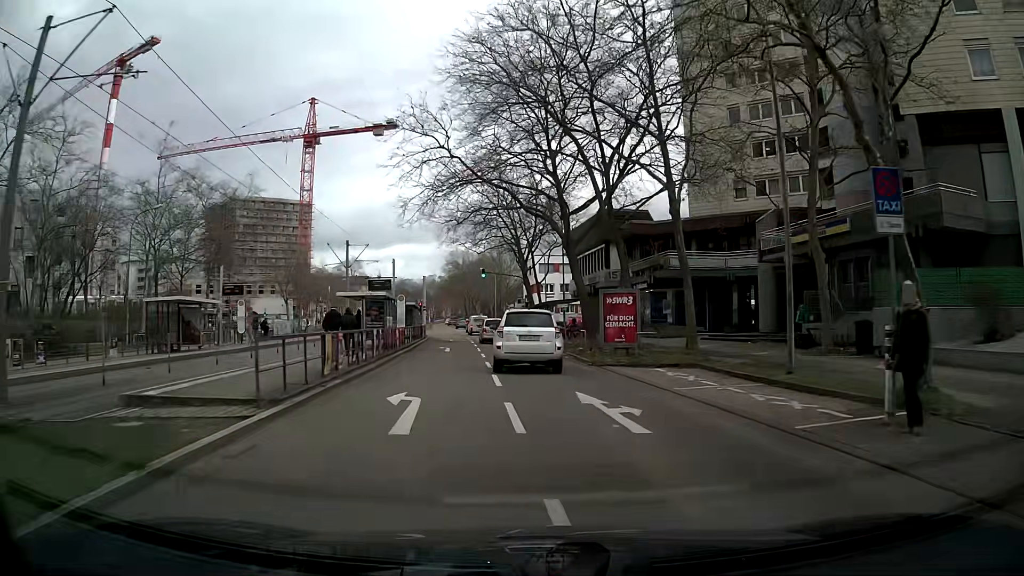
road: tertiary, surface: asphalt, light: Day
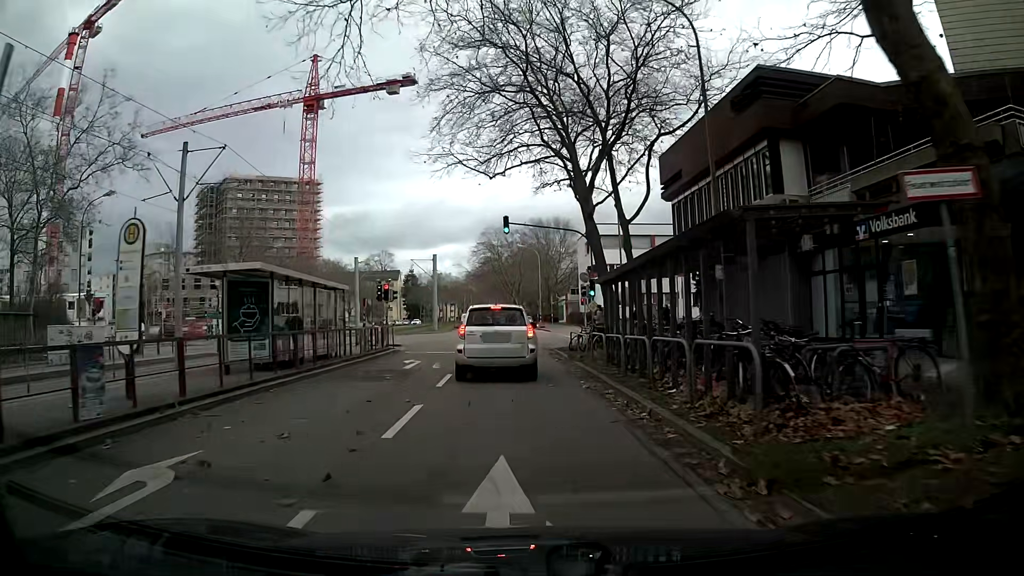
(-1.2, +30.2) m; -5°
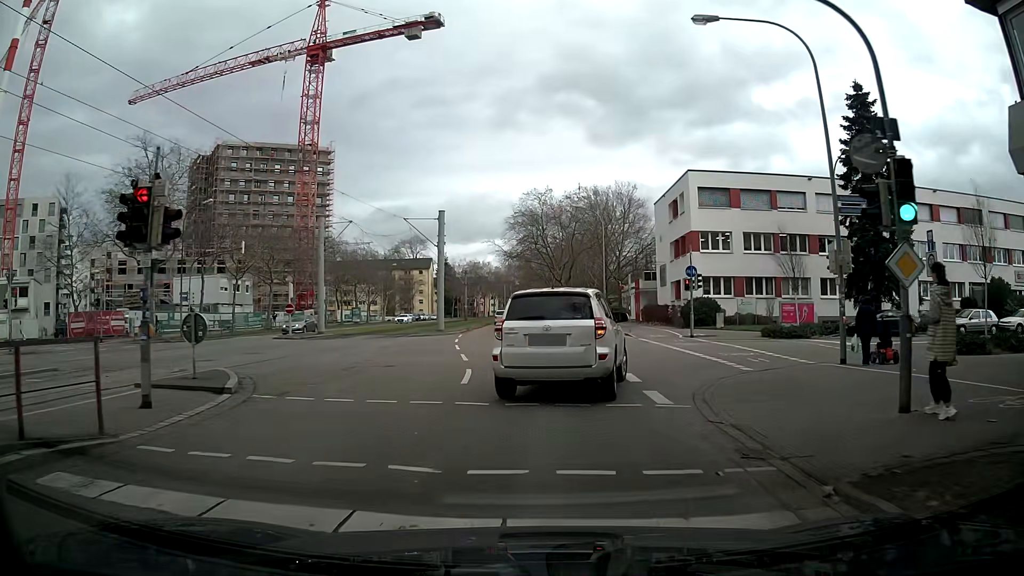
(-0.7, +24.4) m; -3°
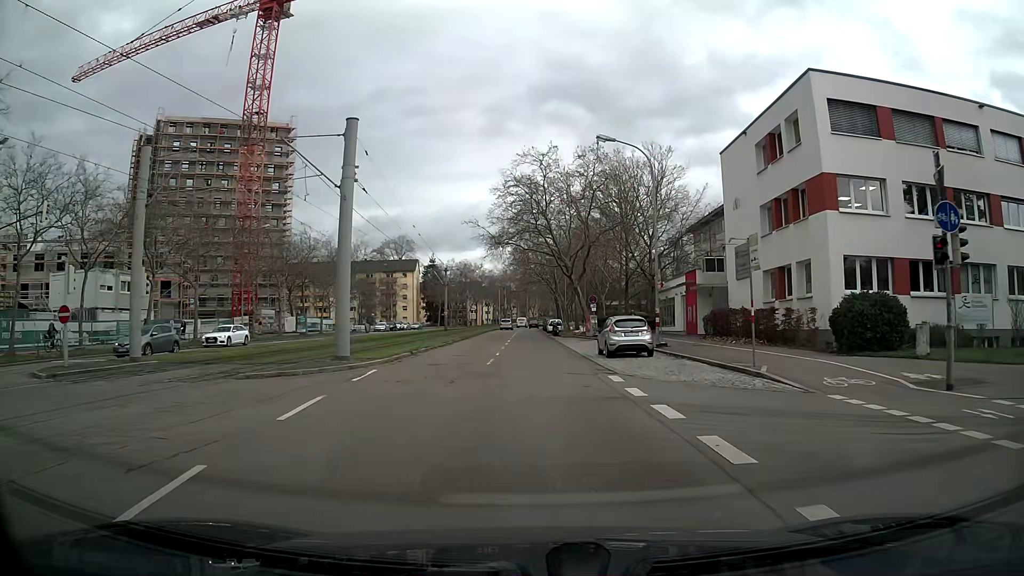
(+0.1, +22.0) m; +1°
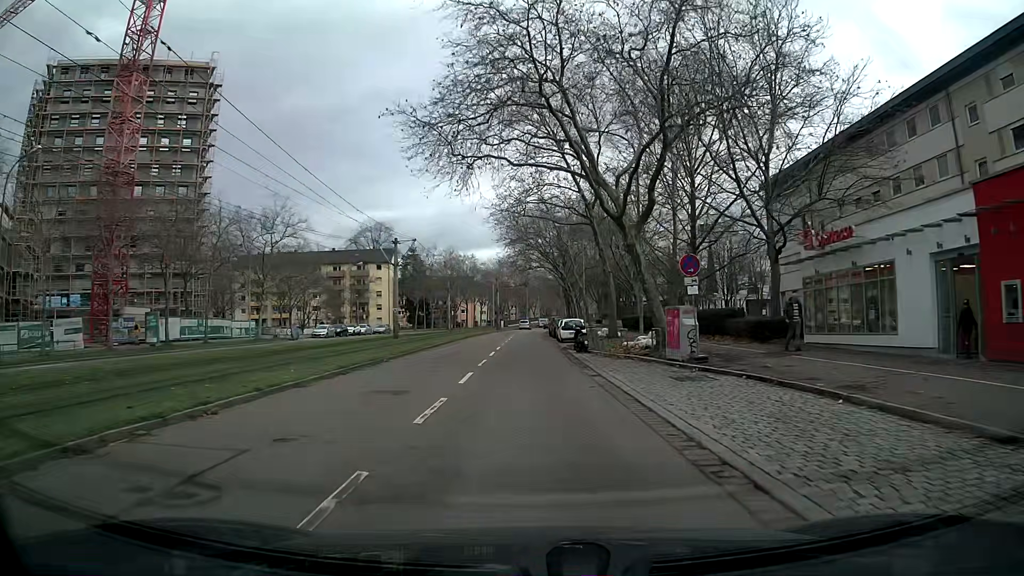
(-0.1, +30.2) m; 0°
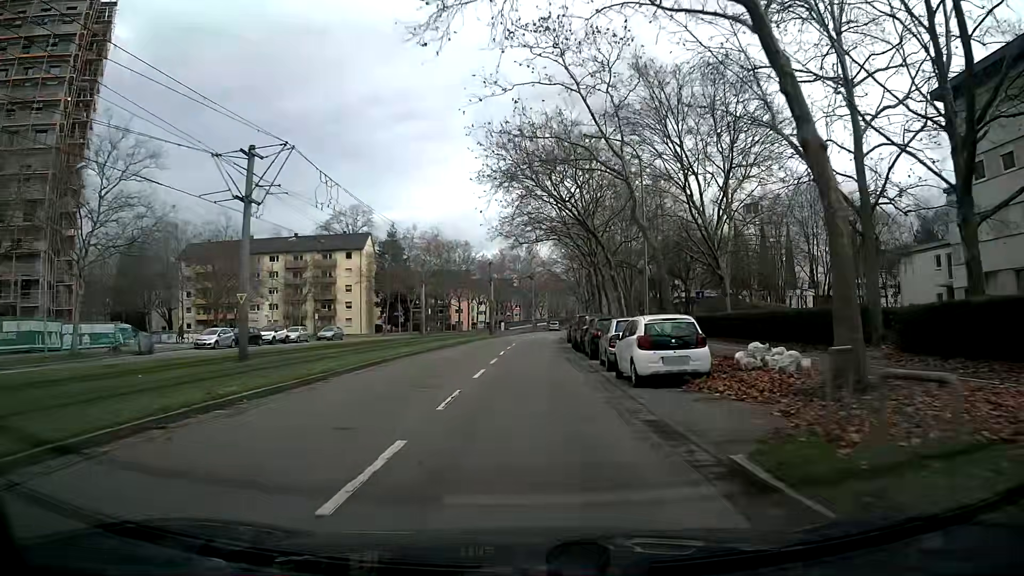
(-0.2, +28.2) m; -1°
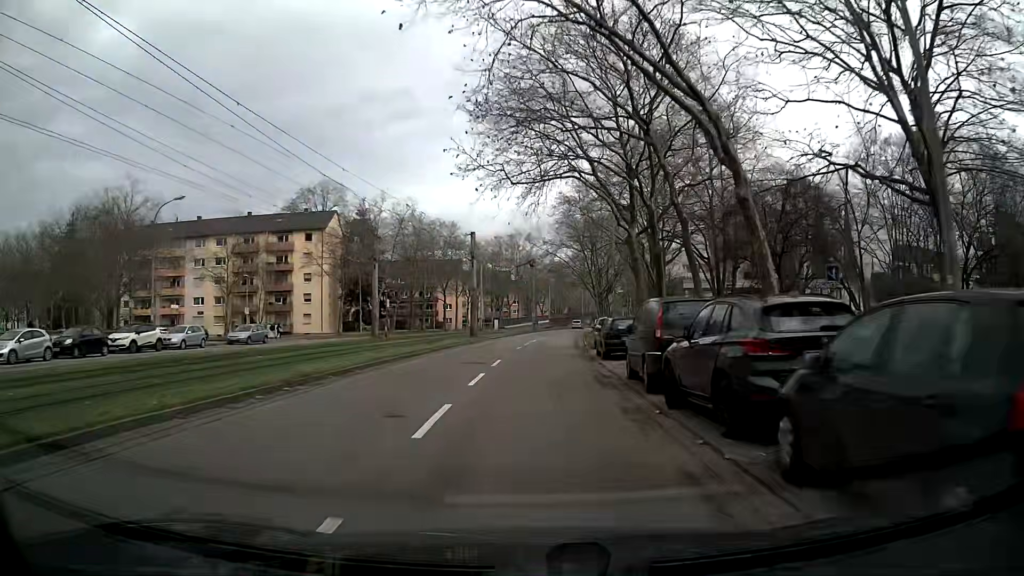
(0.0, +21.4) m; 0°
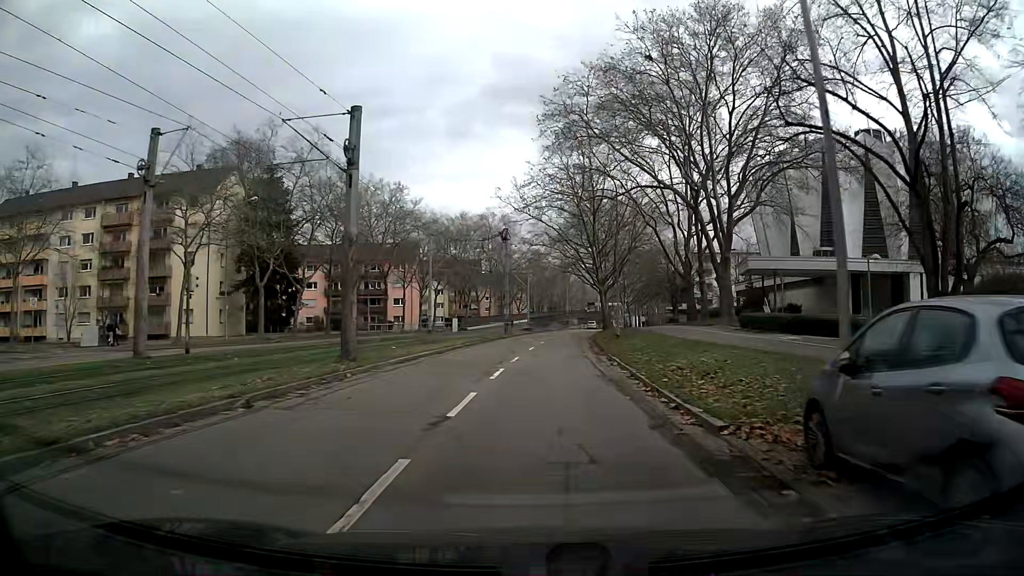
(+0.5, +28.7) m; +2°
